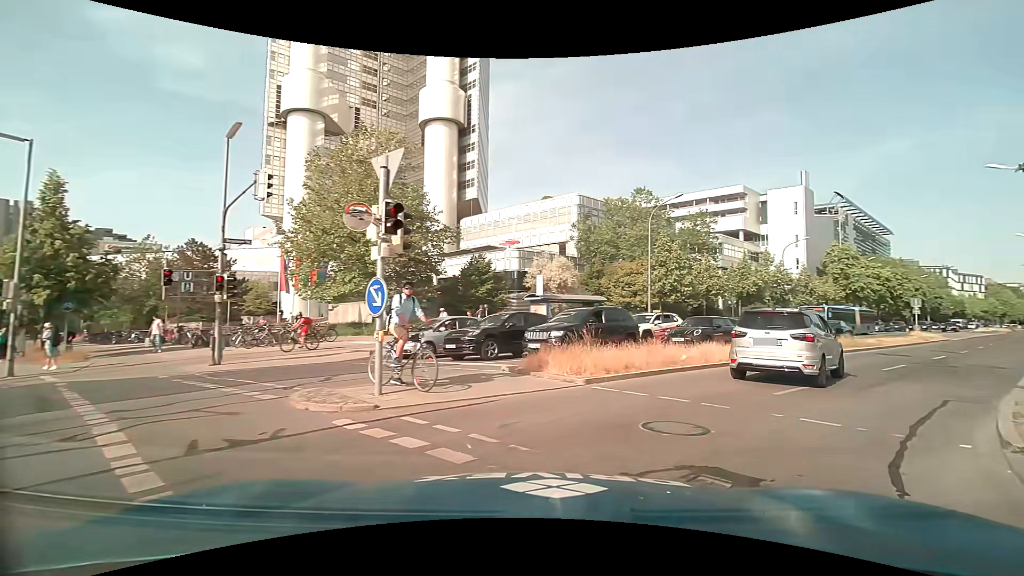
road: secondary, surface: asphalt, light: Day
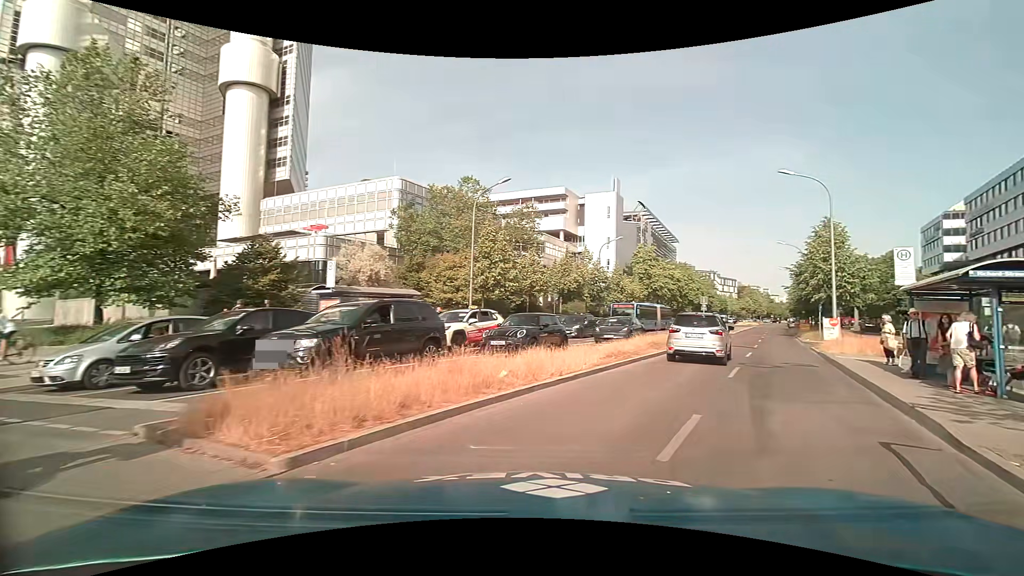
(+1.0, +5.5) m; +21°
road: tertiary
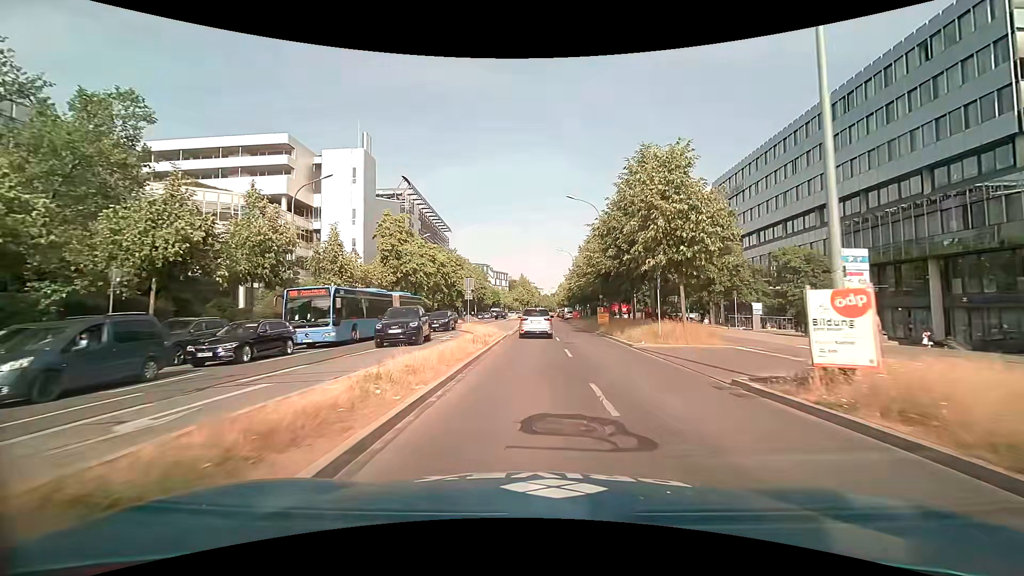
(+7.6, +24.1) m; +23°
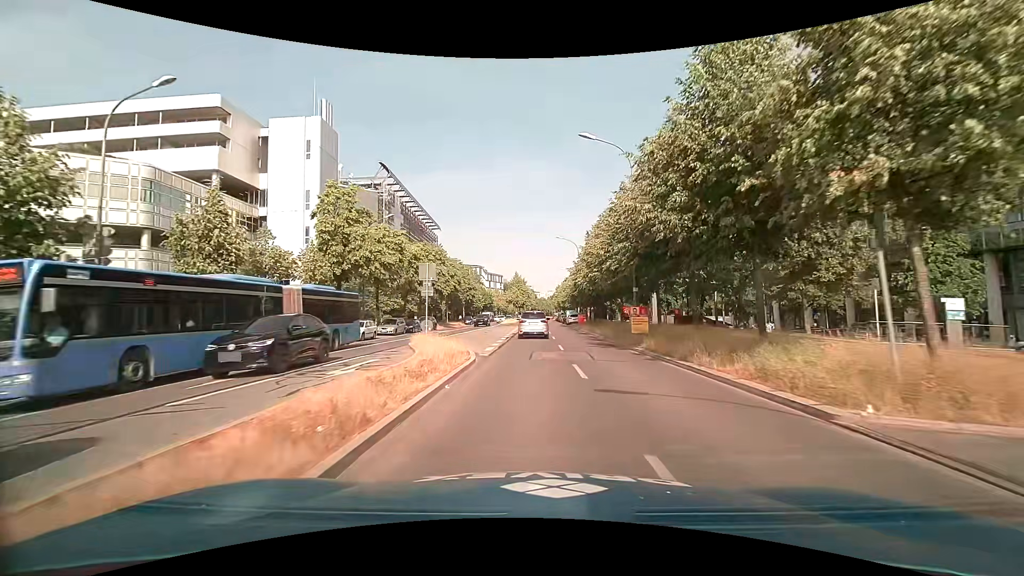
(+0.1, +14.2) m; 0°
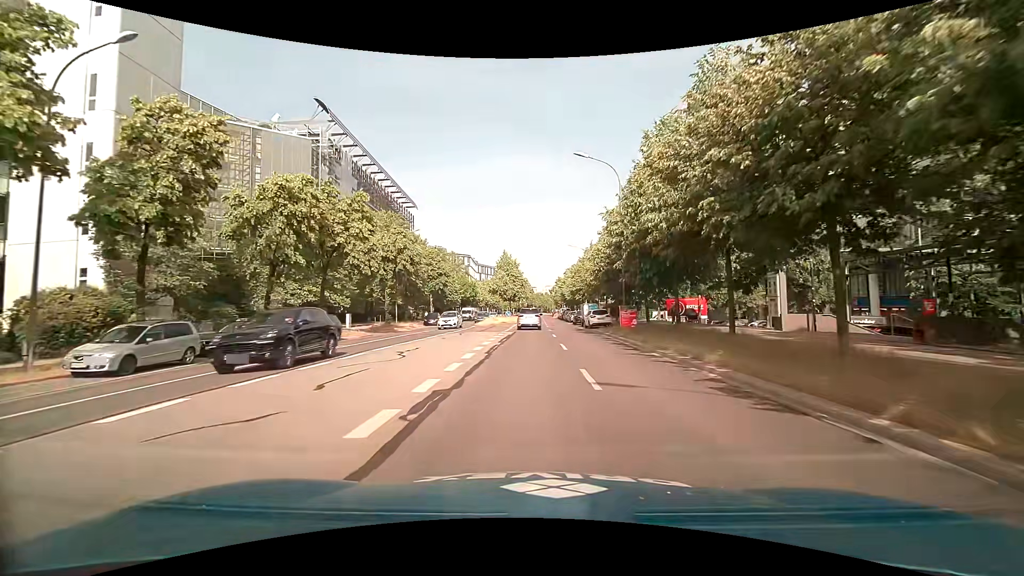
(+0.1, +29.2) m; +1°
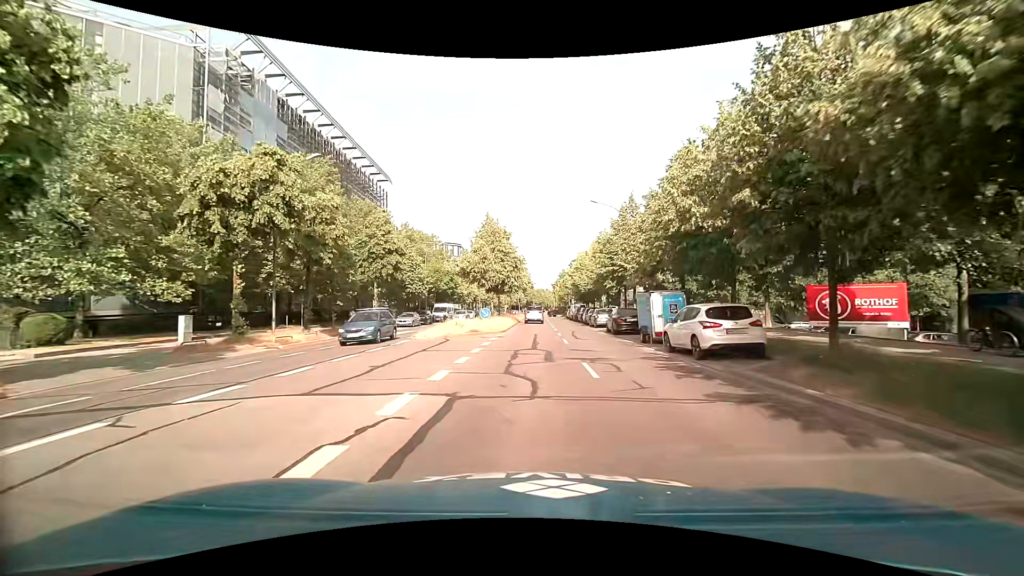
(0.0, +25.7) m; 0°
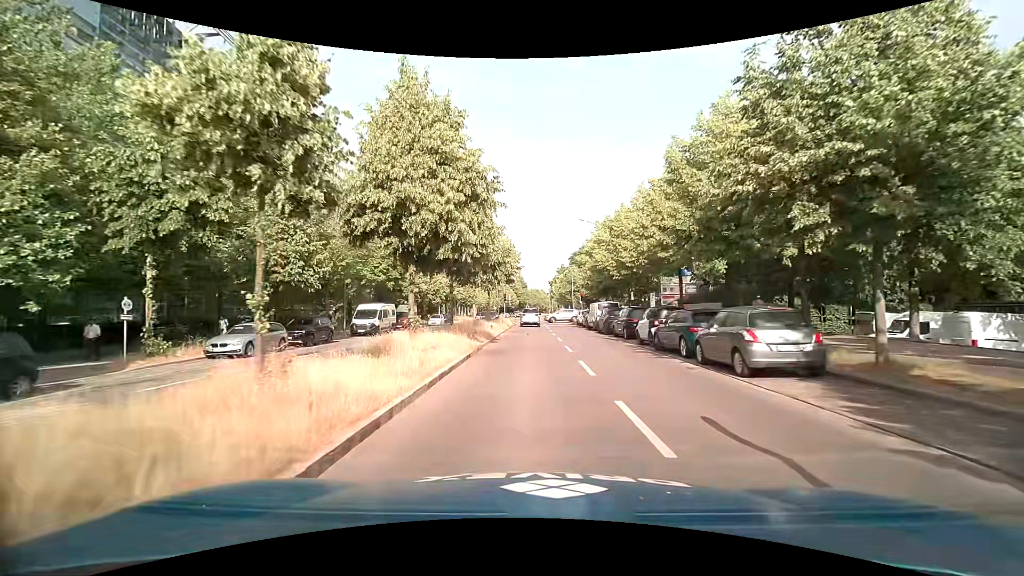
(+0.1, +27.1) m; 0°
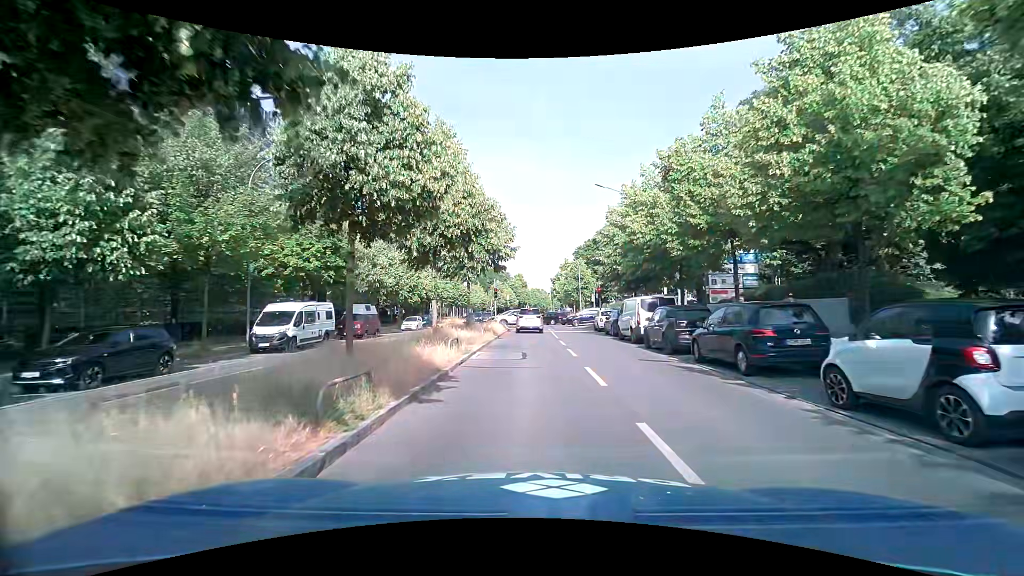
(+0.1, +13.4) m; -1°
